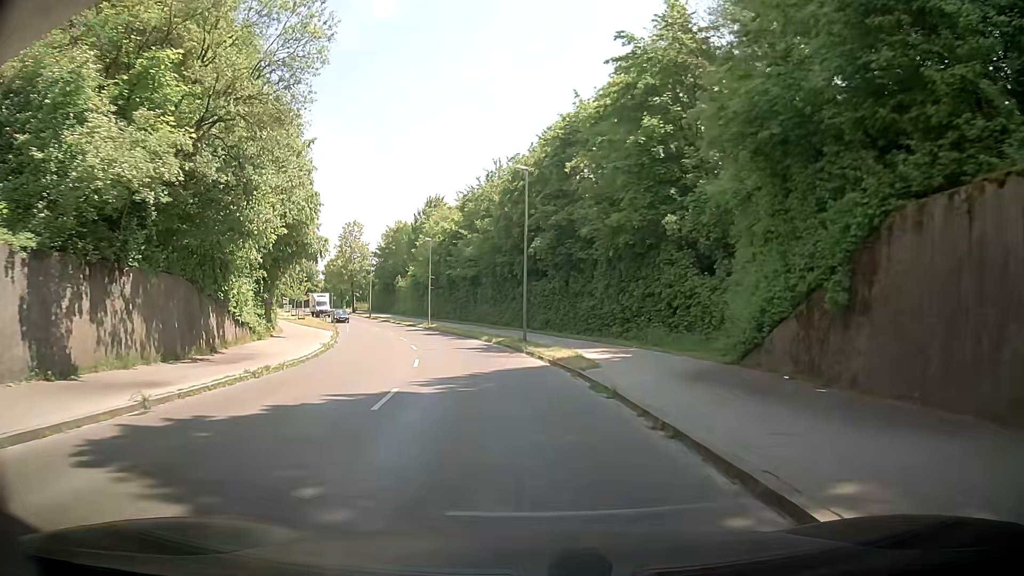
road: tertiary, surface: asphalt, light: Day
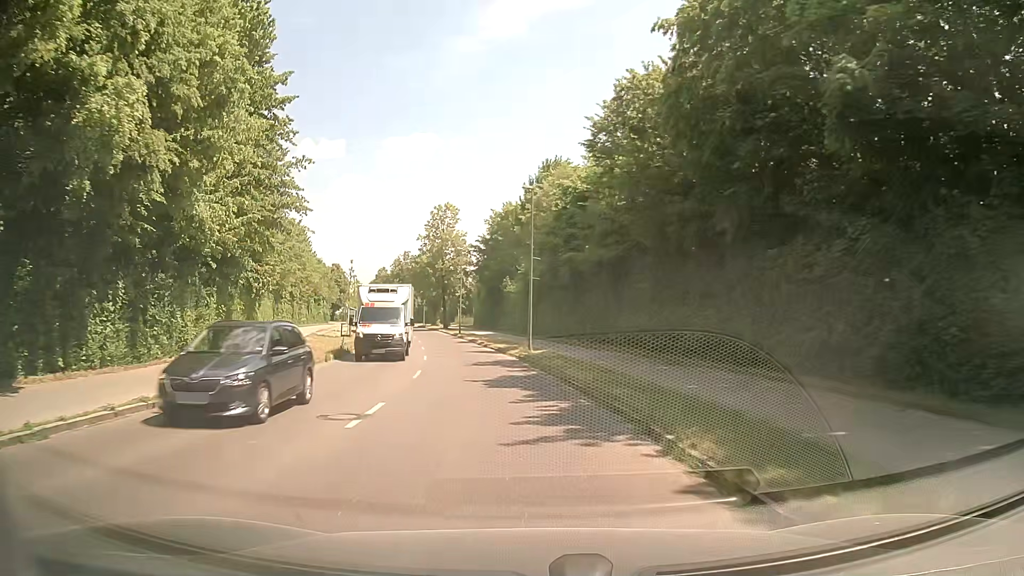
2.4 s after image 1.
(-1.3, +28.2) m; -9°
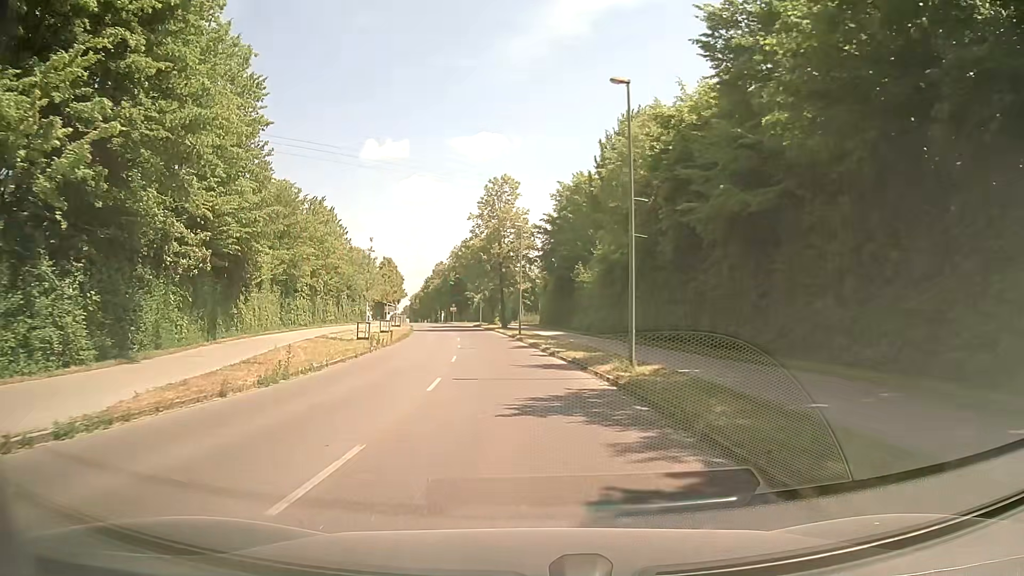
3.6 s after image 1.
(-0.8, +13.6) m; -6°
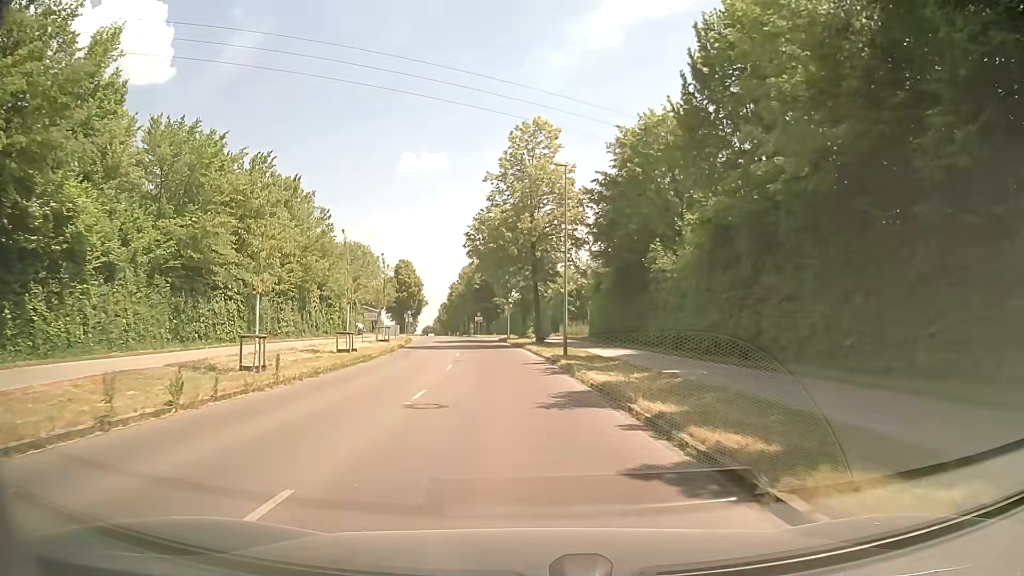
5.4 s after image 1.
(-0.7, +20.1) m; -4°
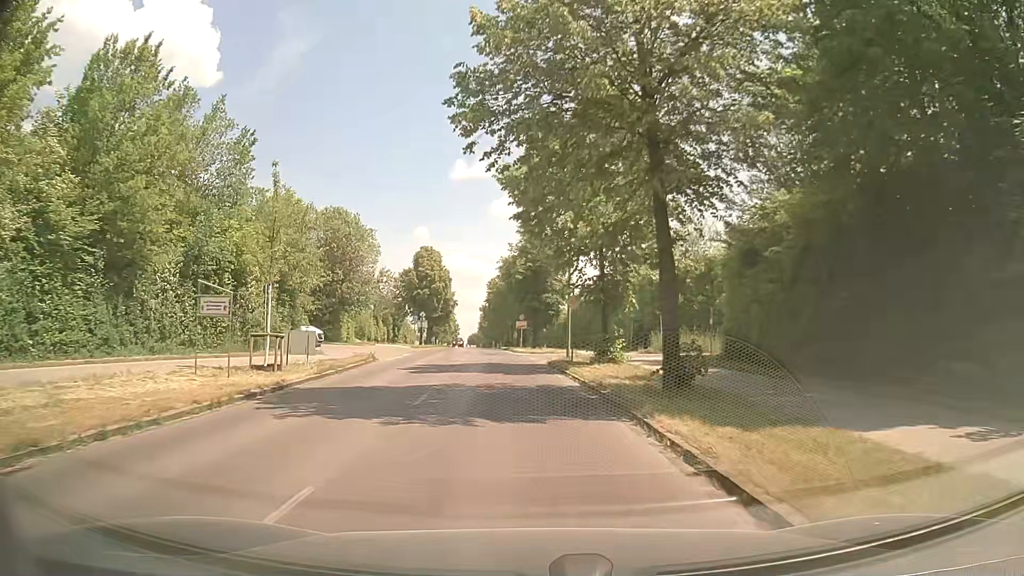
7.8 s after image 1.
(-1.3, +26.8) m; -4°
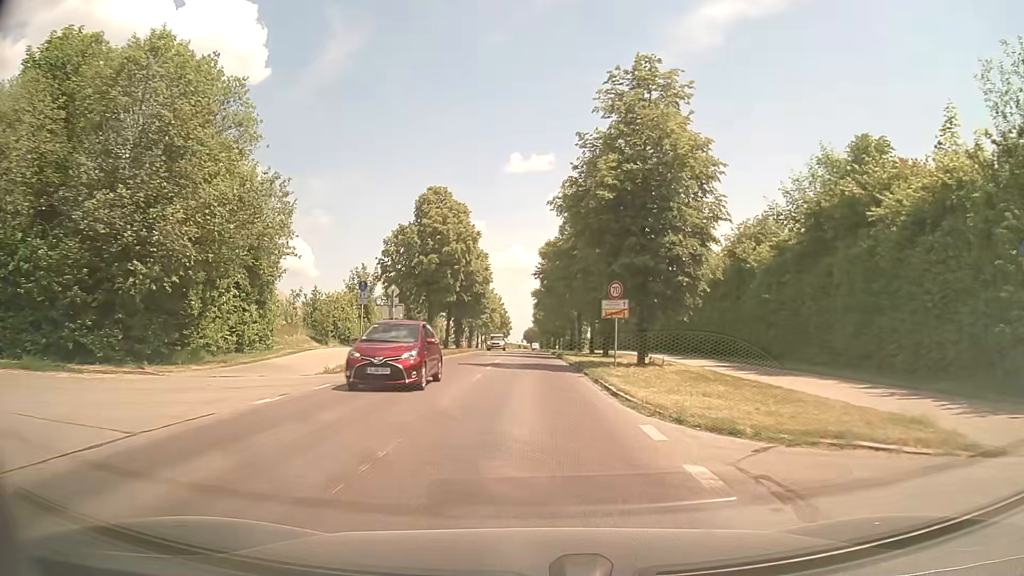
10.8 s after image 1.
(-1.9, +33.9) m; -5°
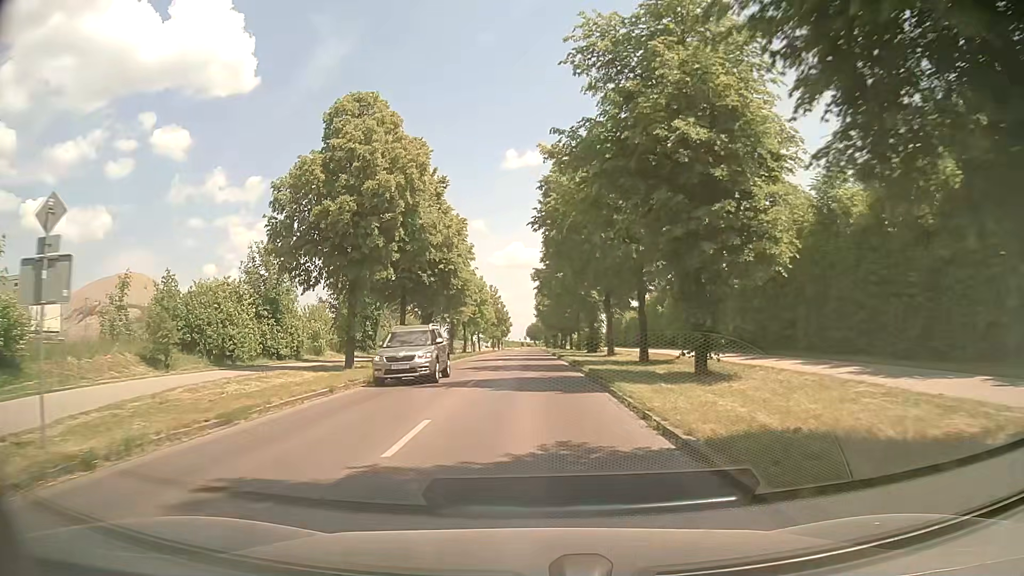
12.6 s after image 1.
(0.0, +22.2) m; -1°
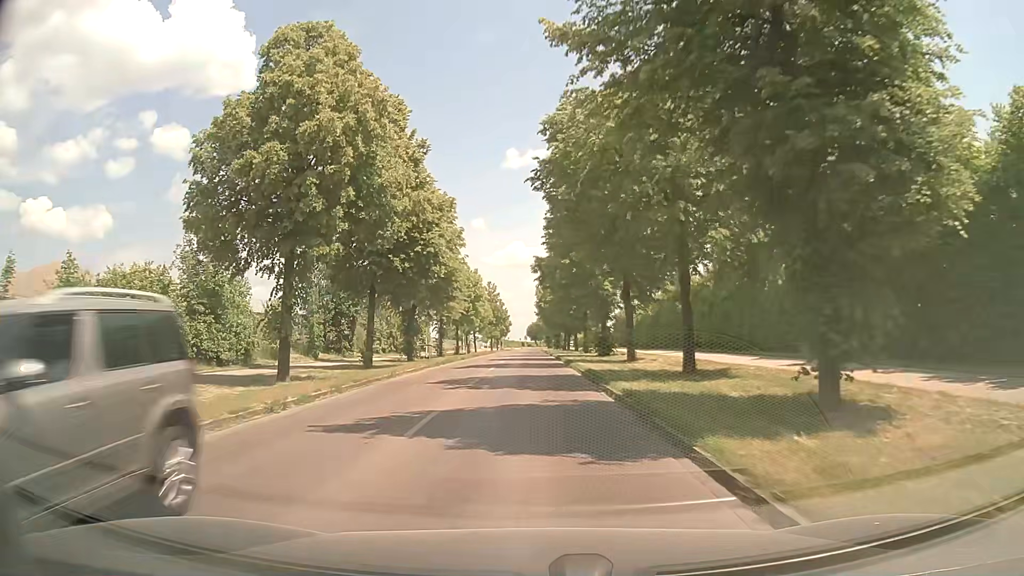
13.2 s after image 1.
(0.0, +7.8) m; 0°
(0, +10) (0, +20) (0, +30) (0, +40) (0, +50) (0, +60) (0, +70) (-1, +80) (-1, +90) (-1, +100) m
